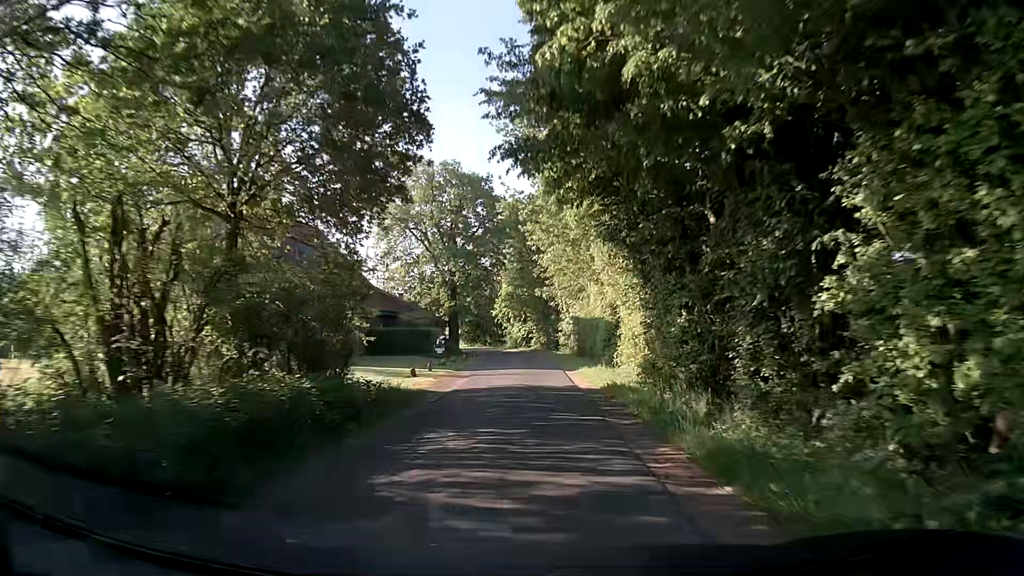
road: unclassified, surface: asphalt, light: Day
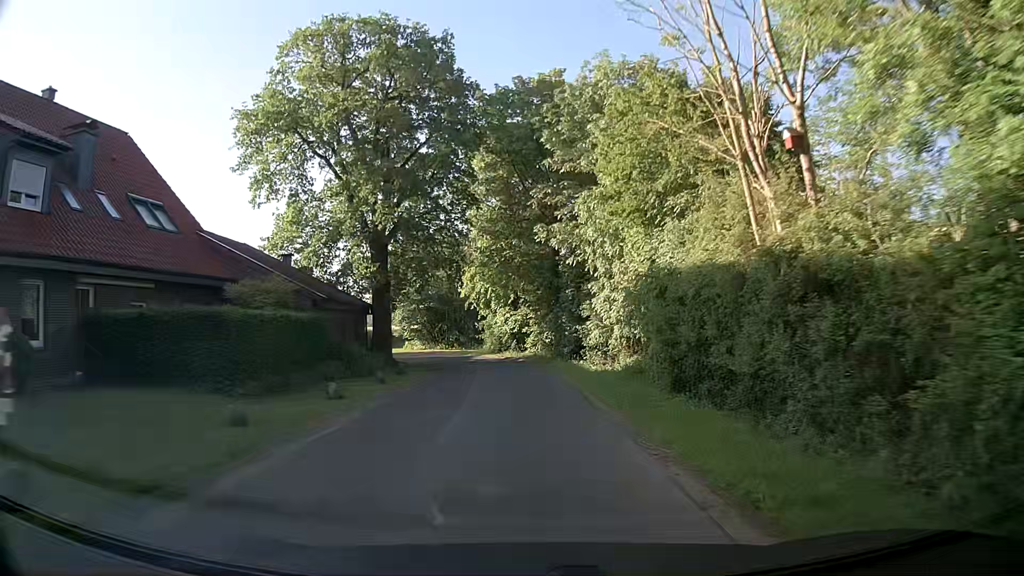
(+0.1, +29.1) m; +1°
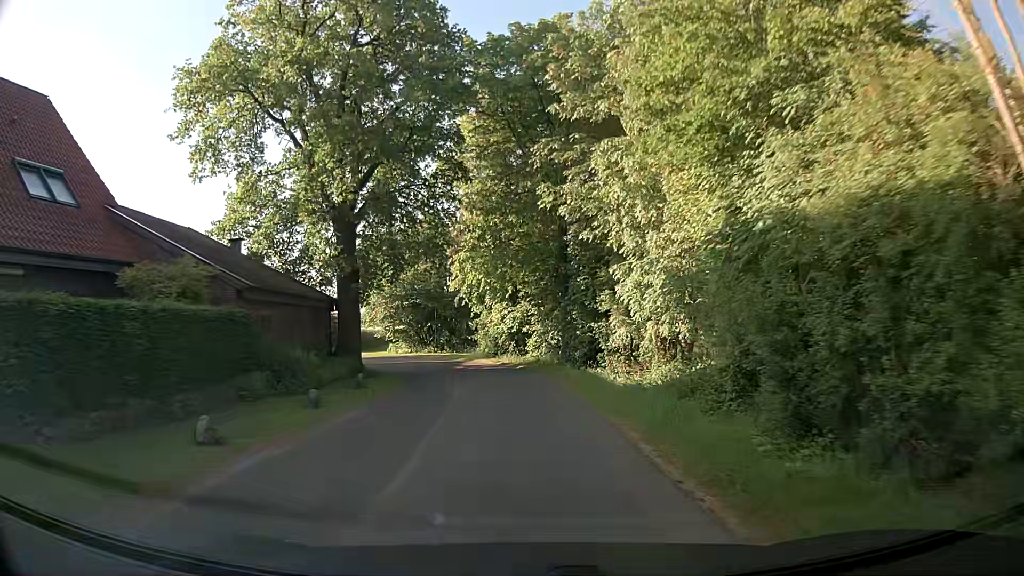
(-0.1, +6.5) m; -1°
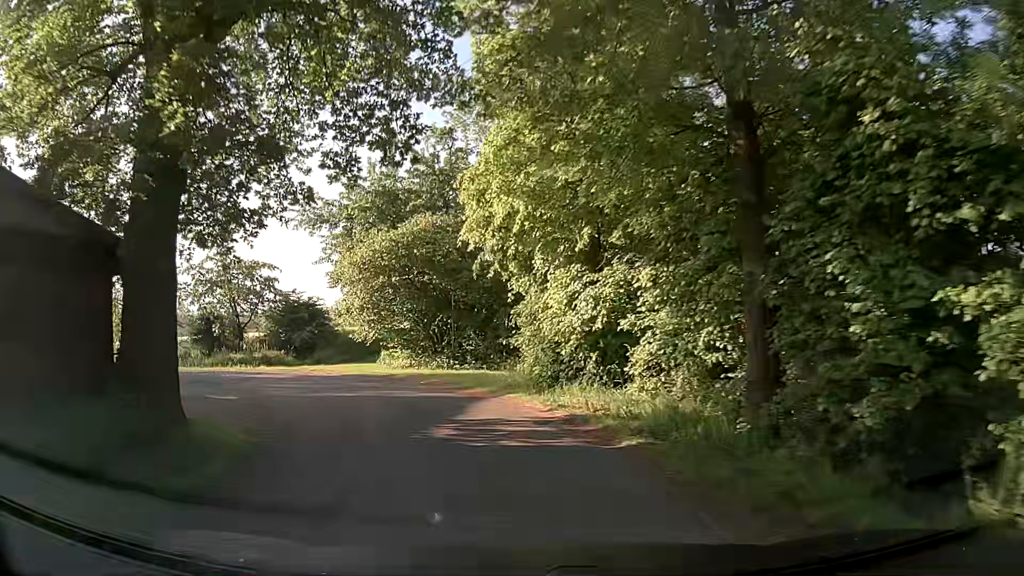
(-0.6, +18.3) m; -5°
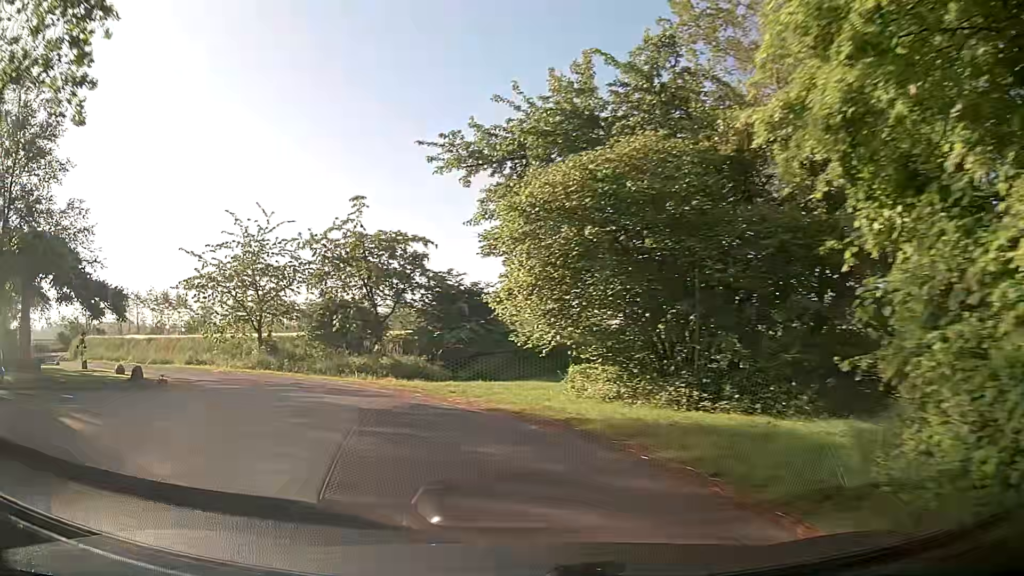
(-1.5, +10.9) m; -17°
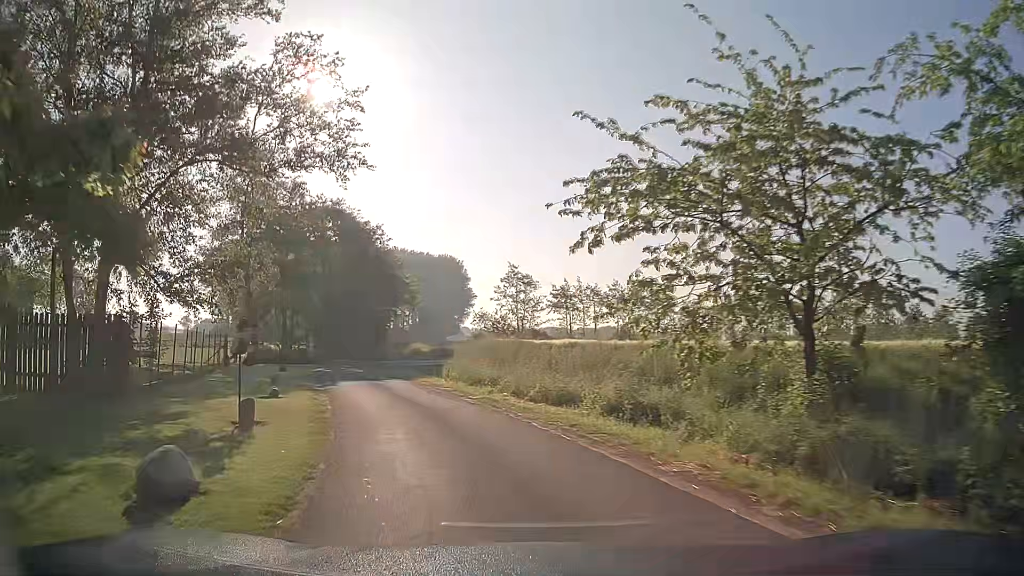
(-8.2, +19.5) m; -43°
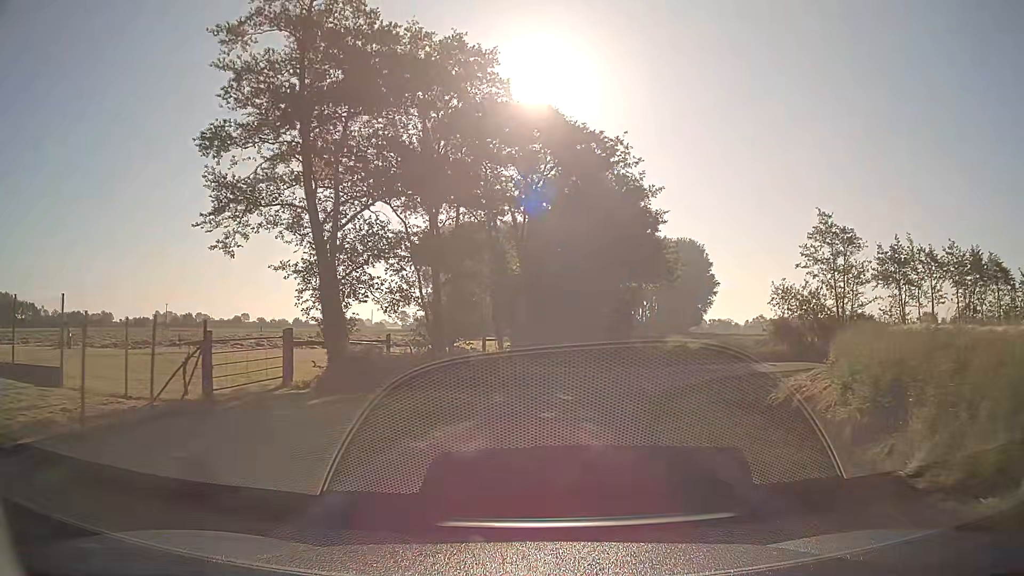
(-5.5, +23.8) m; -20°
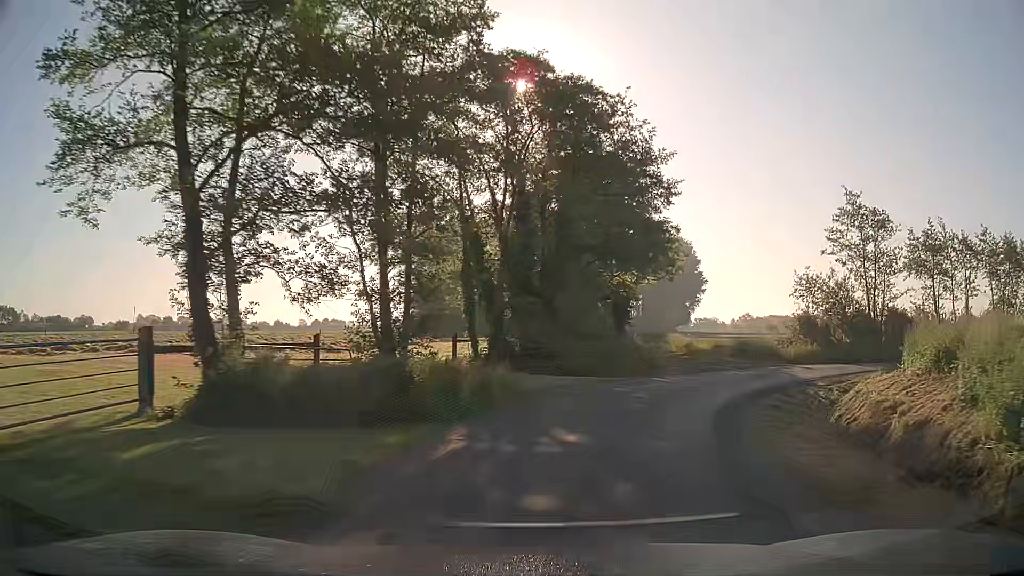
(+0.1, +6.2) m; +1°
(+1, +10) (+4, +19) (+11, +26) (+20, +30) (+30, +32) (+40, +33) (+50, +35) (+60, +36) (+70, +37) (+80, +39) m
